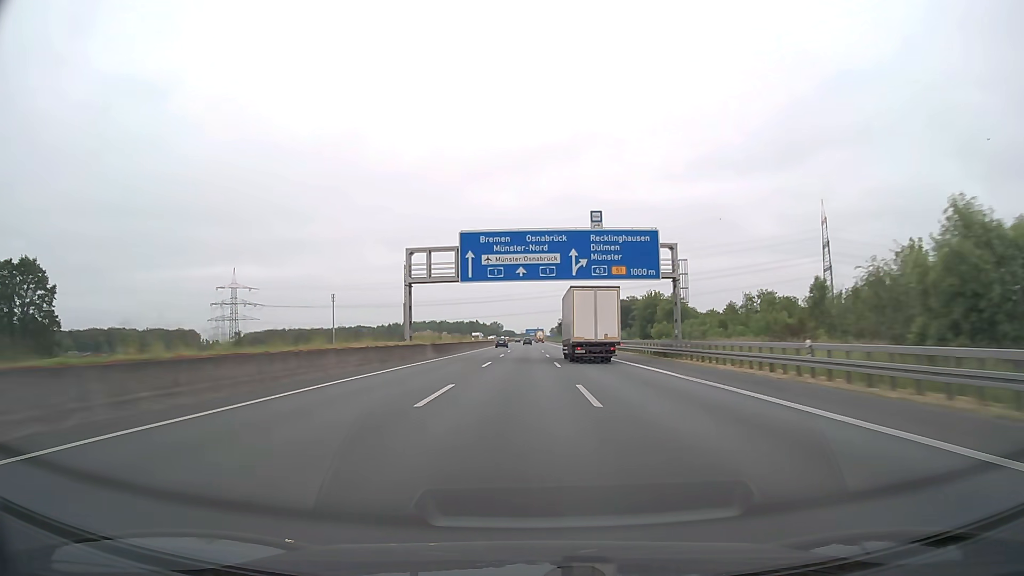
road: motorway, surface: asphalt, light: Day
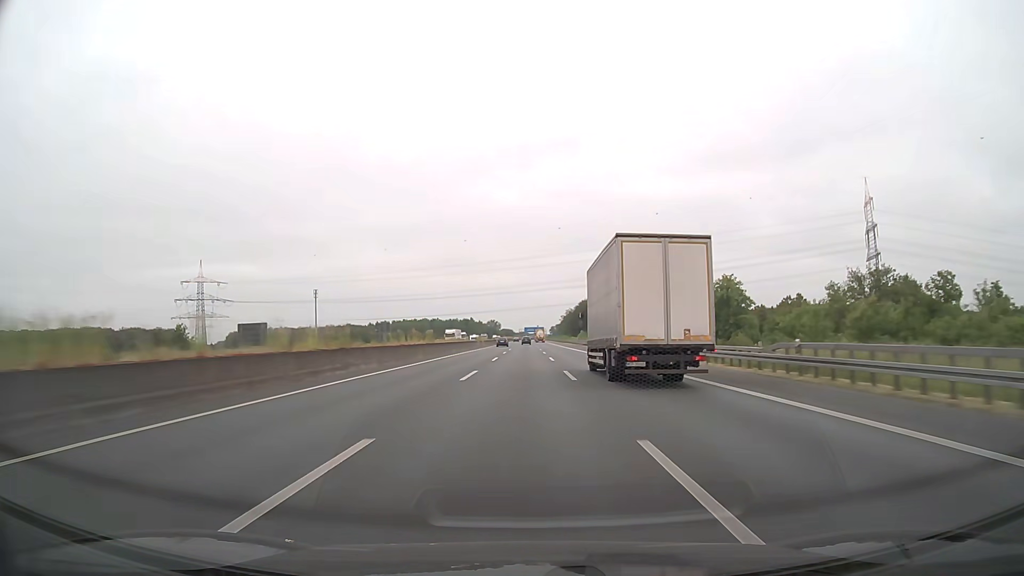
(0.0, +46.7) m; 0°
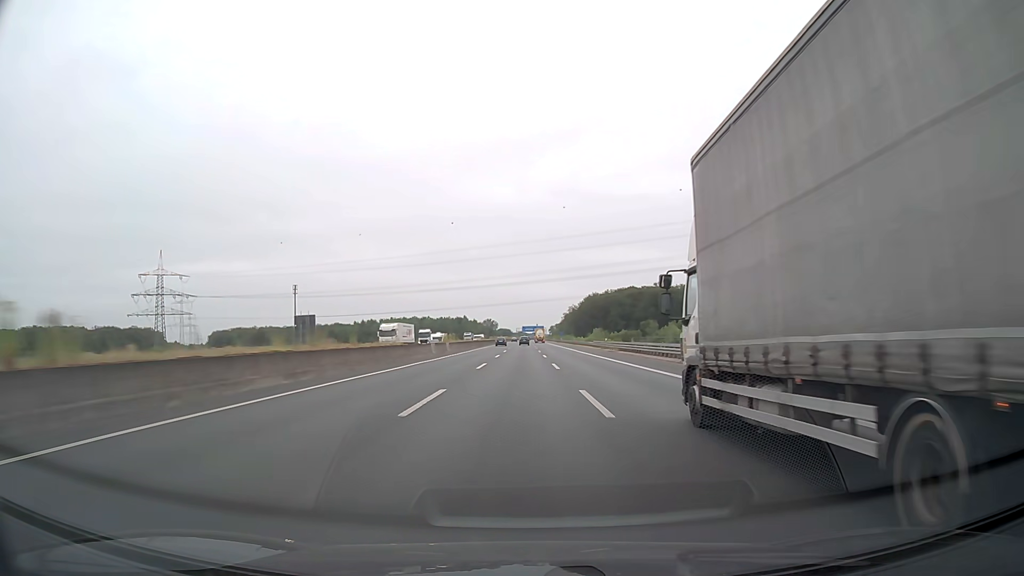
(0.0, +46.2) m; 0°
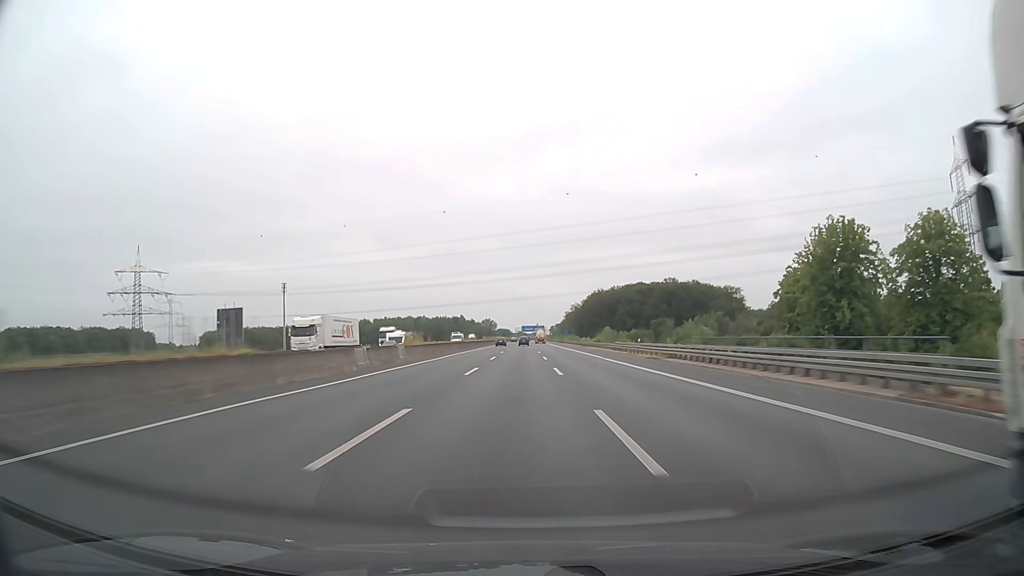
(0.0, +22.9) m; 0°
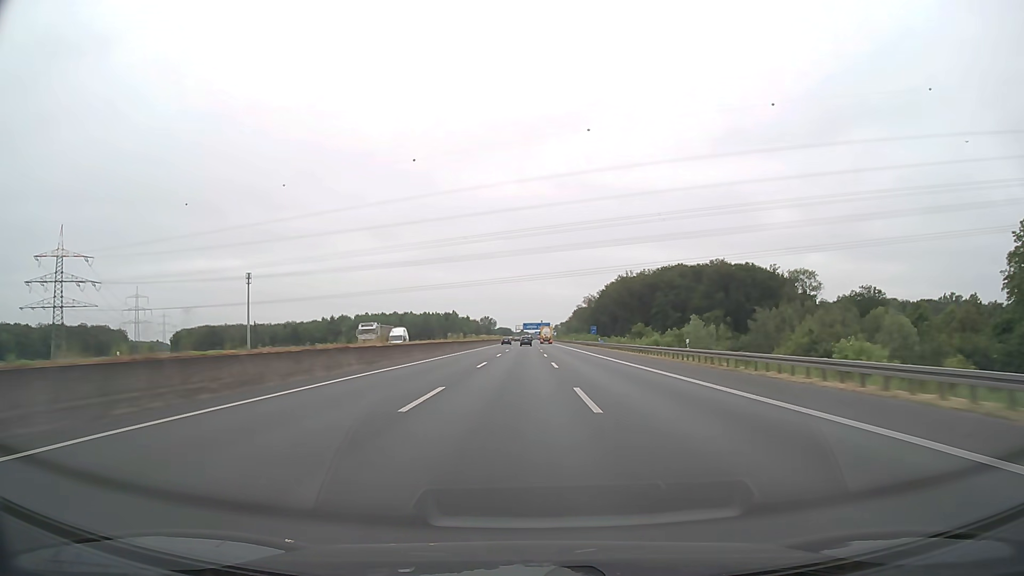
(-0.2, +67.7) m; 0°
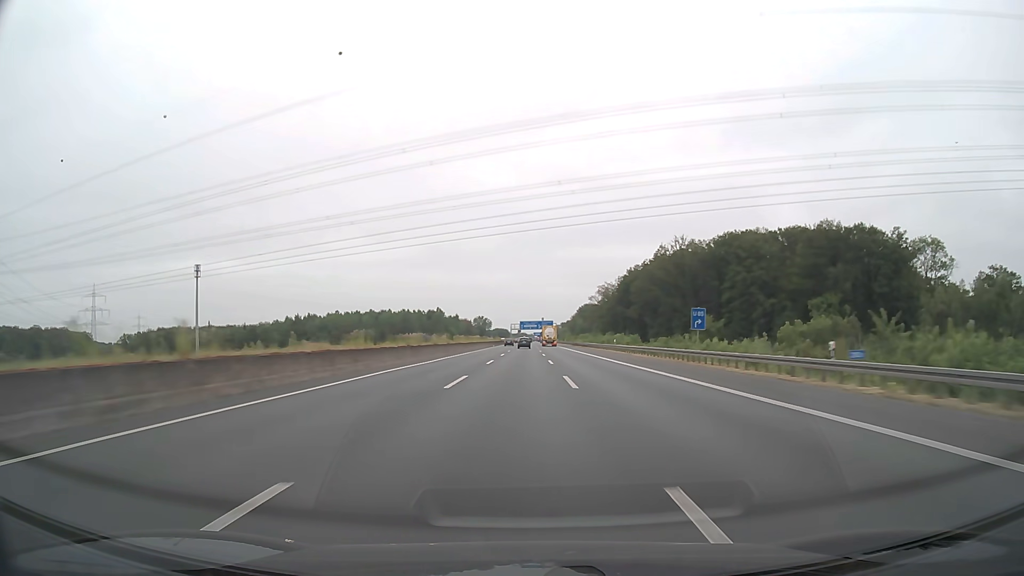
(+0.1, +66.7) m; 0°
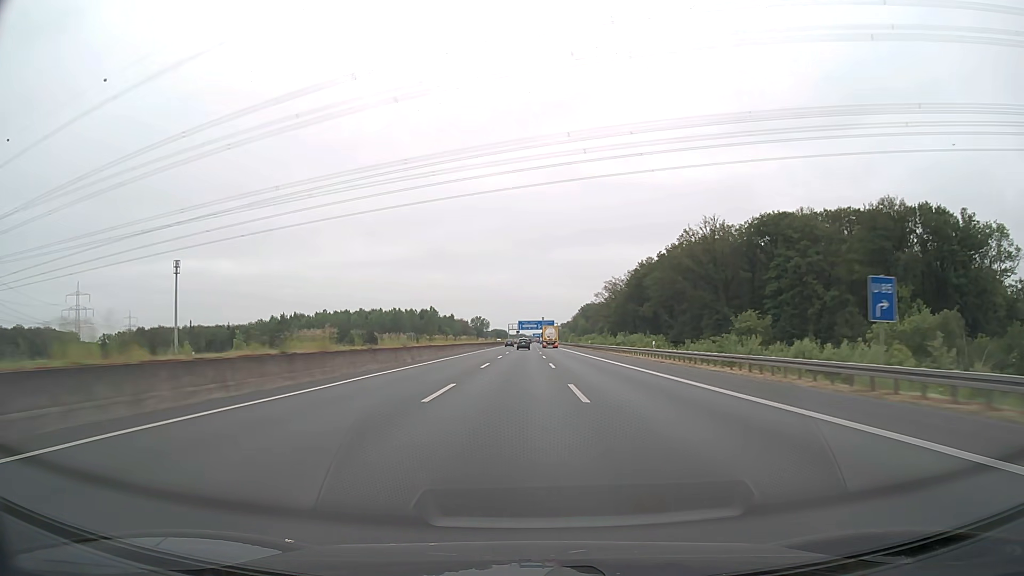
(0.0, +22.0) m; 0°
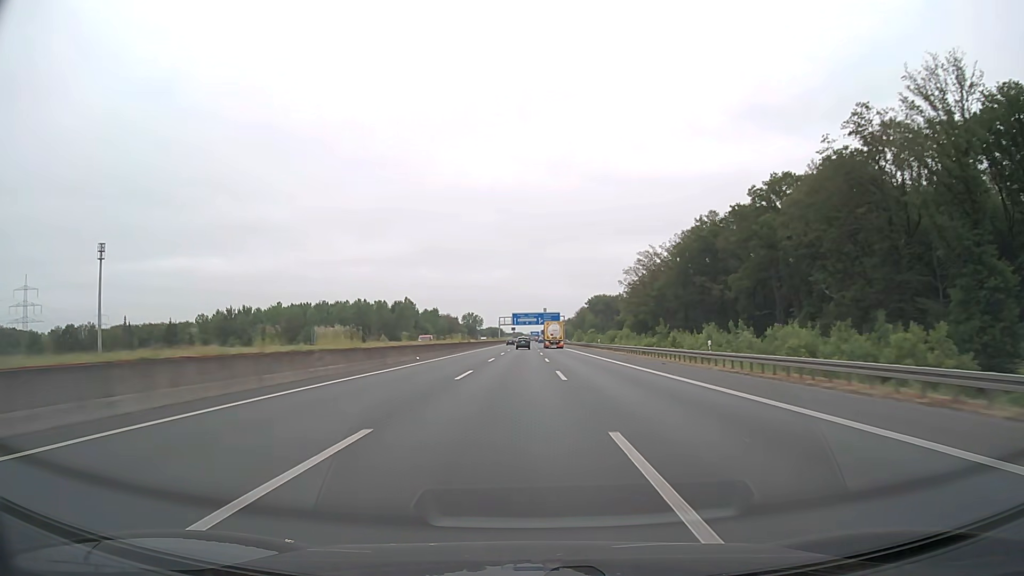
(+0.1, +65.6) m; 0°
(0, +10) (0, +20) (0, +30) (0, +40) (0, +50) (0, +60) (0, +70) (0, +80) (0, +90) (0, +100) m
